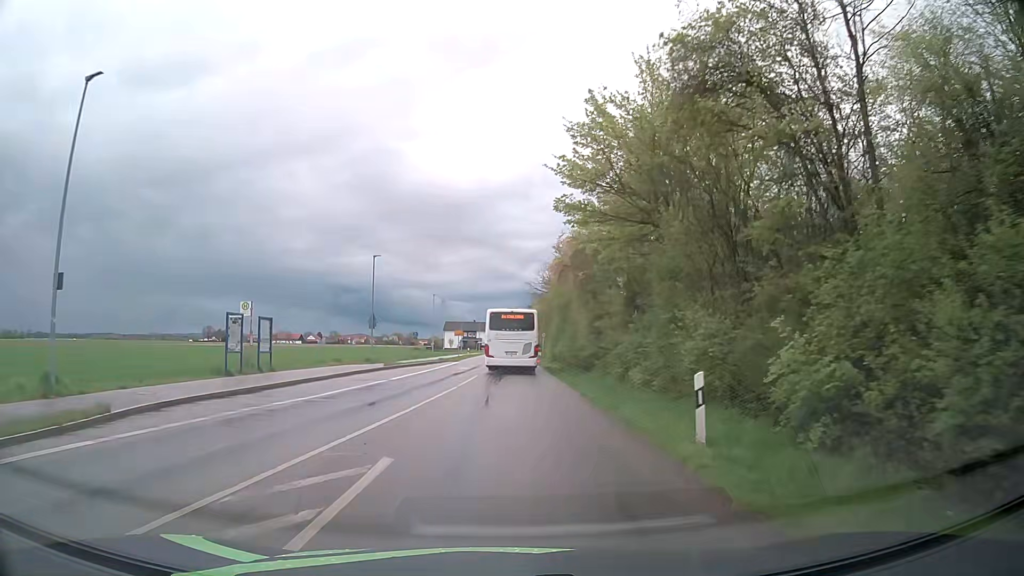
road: secondary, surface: asphalt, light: Day
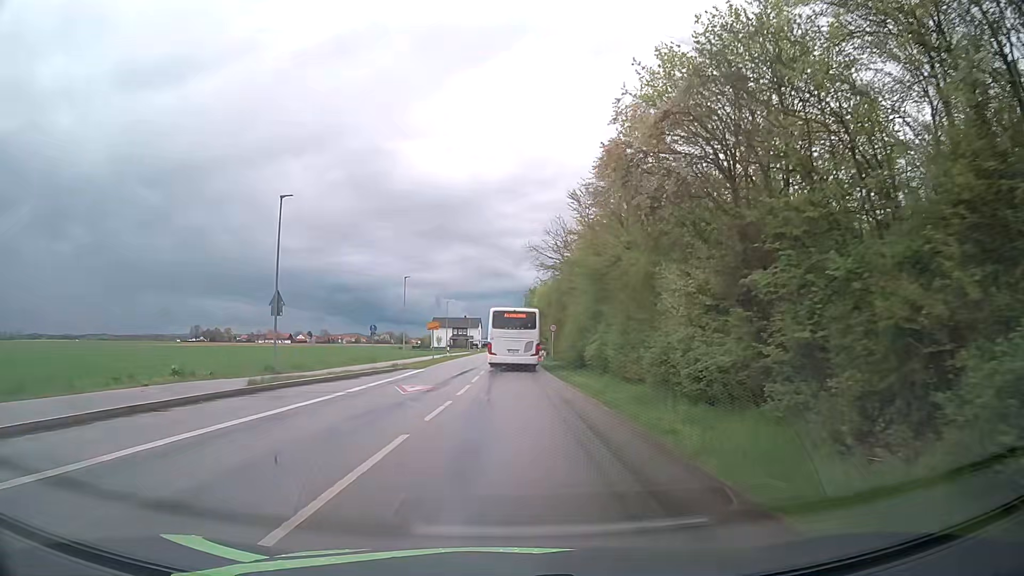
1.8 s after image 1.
(0.0, +21.0) m; 0°
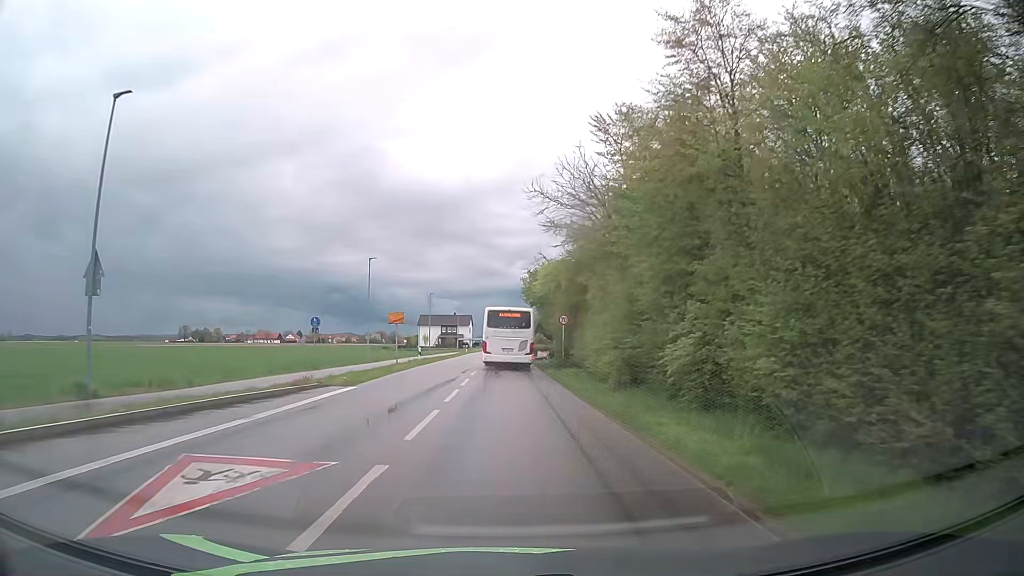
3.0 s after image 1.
(+0.1, +14.5) m; 0°
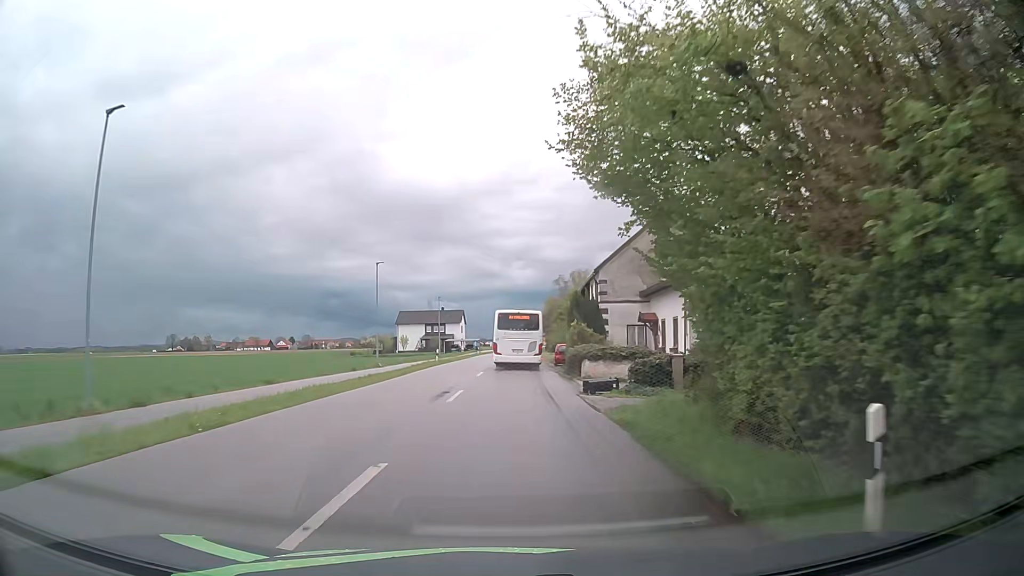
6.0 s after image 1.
(+0.3, +37.2) m; 0°
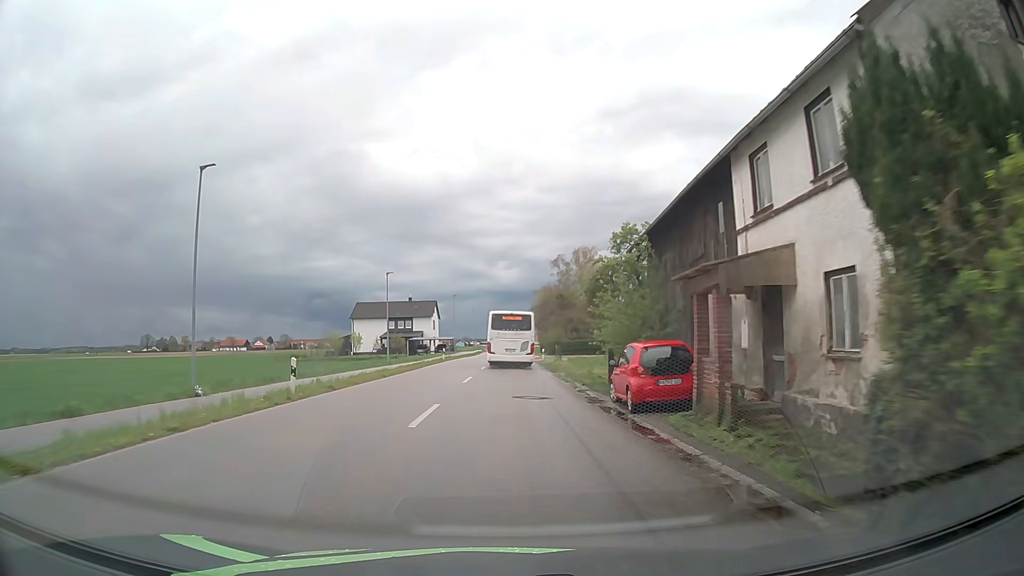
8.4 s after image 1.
(+0.4, +30.2) m; +1°
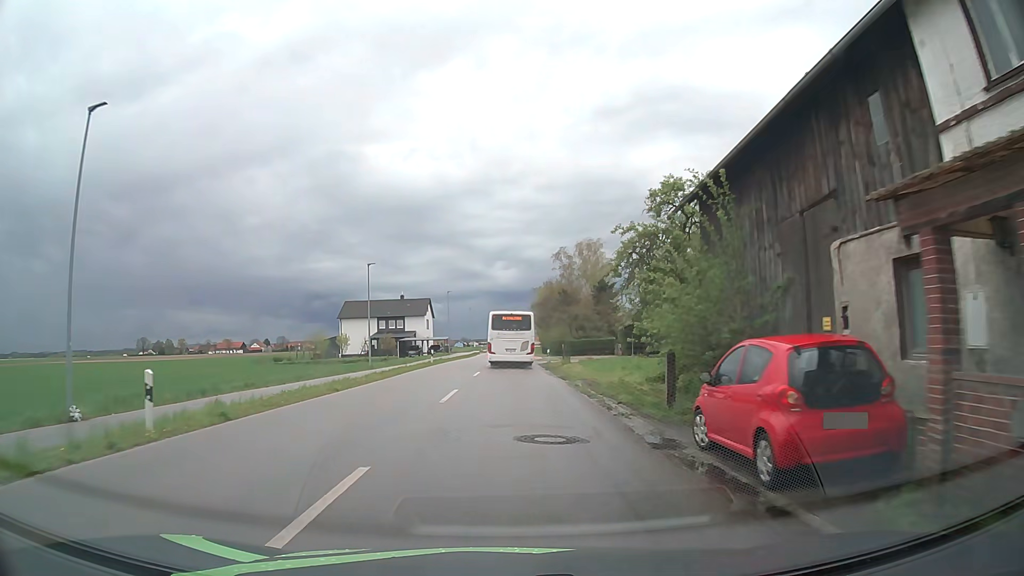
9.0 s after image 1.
(0.0, +7.6) m; 0°
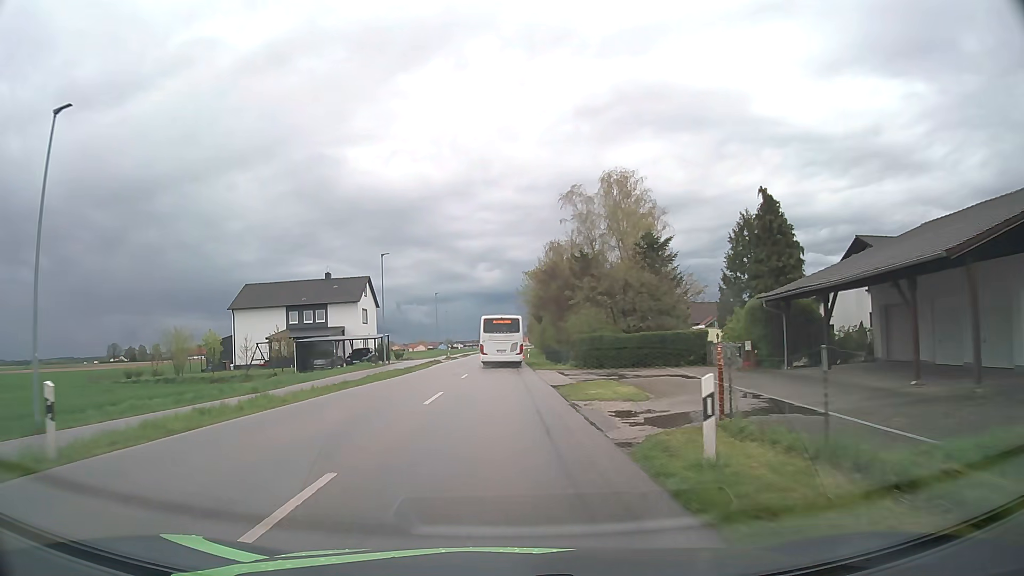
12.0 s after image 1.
(+0.6, +38.0) m; +1°
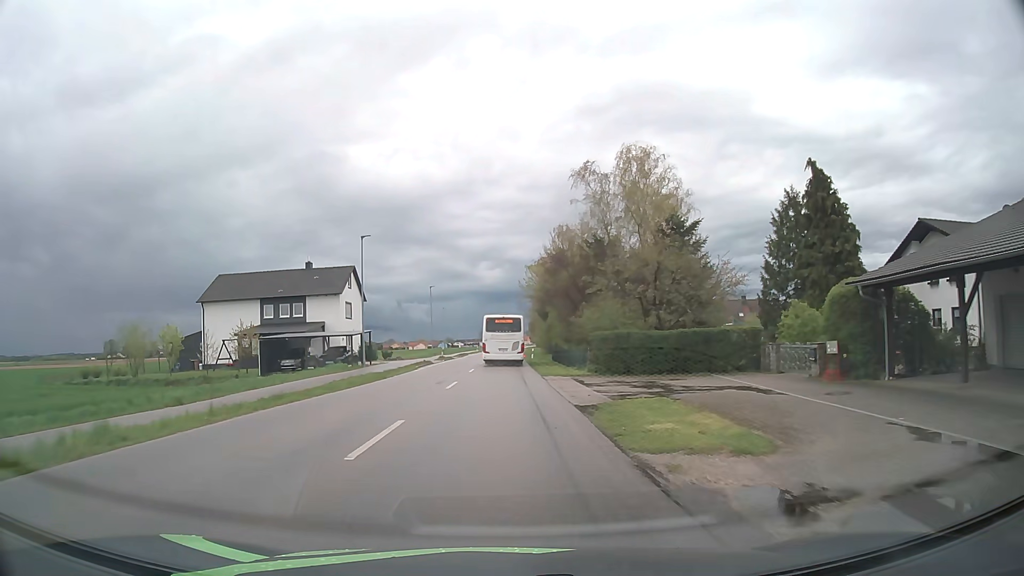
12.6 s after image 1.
(0.0, +7.6) m; 0°
(0, +10) (0, +20) (0, +30) (0, +40) (0, +50) (0, +60) (0, +70) (0, +80) (0, +90) (0, +100) m
